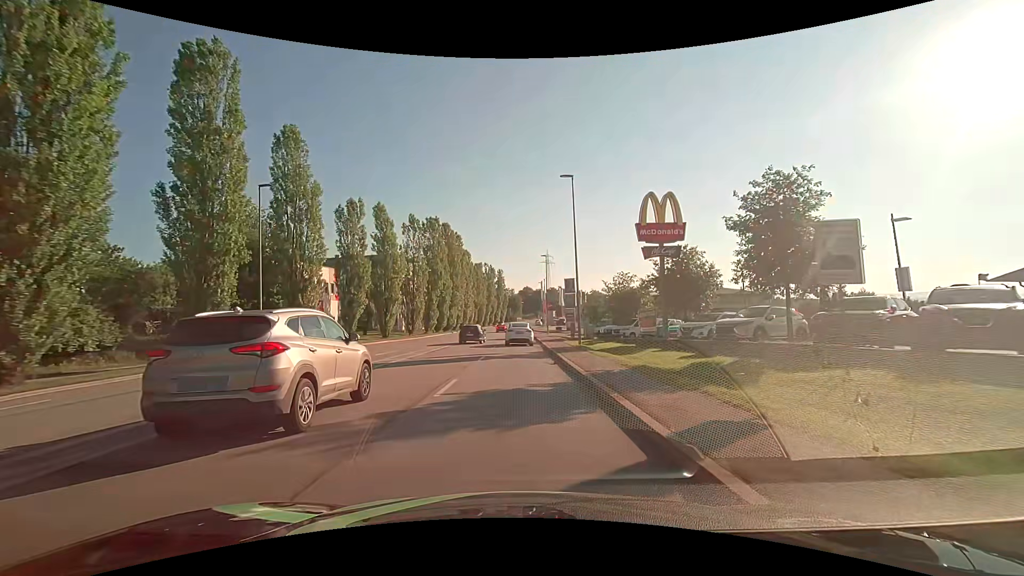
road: tertiary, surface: asphalt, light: Day
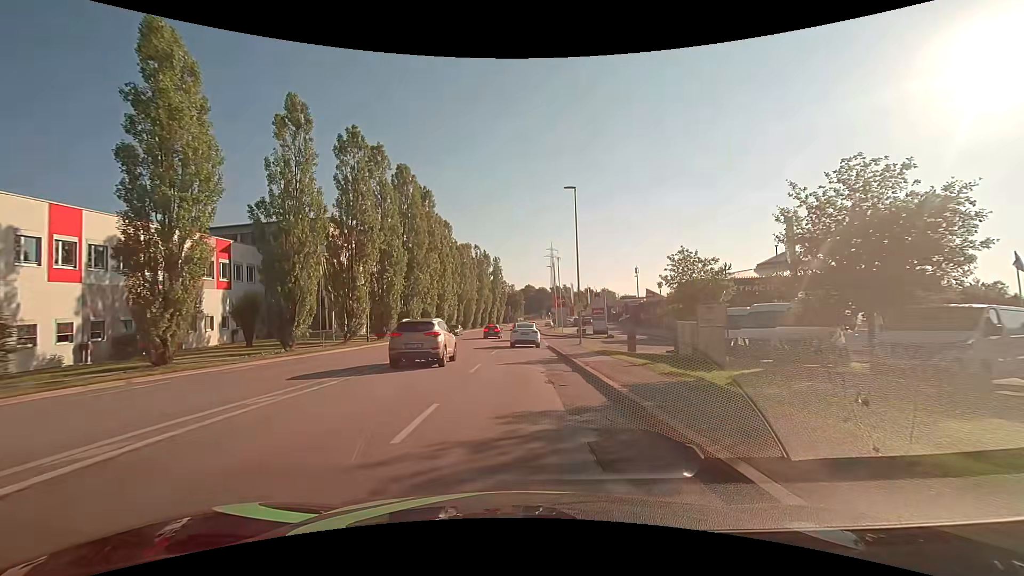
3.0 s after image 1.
(-0.3, +32.3) m; 0°
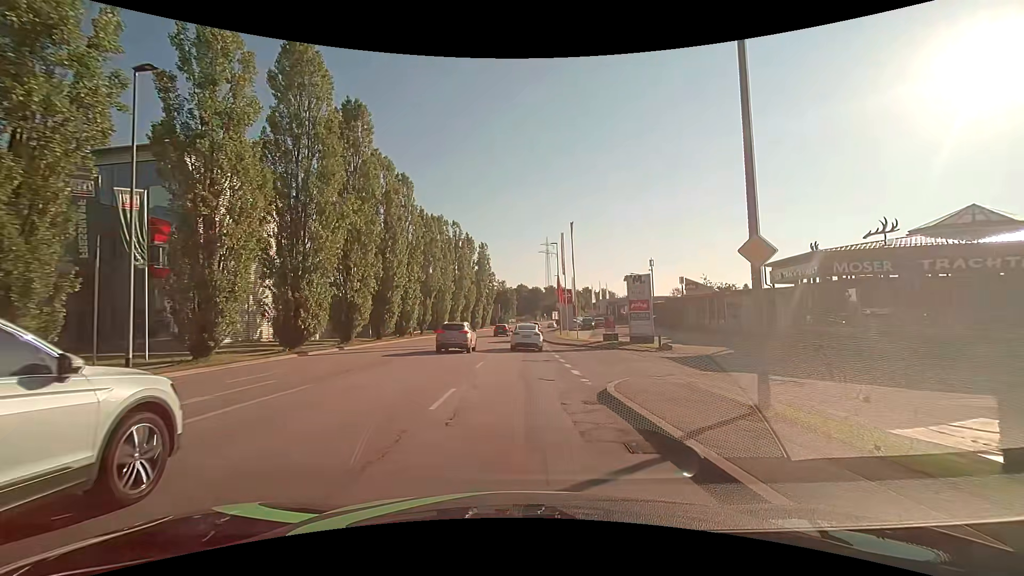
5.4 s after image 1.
(-0.1, +24.3) m; +1°
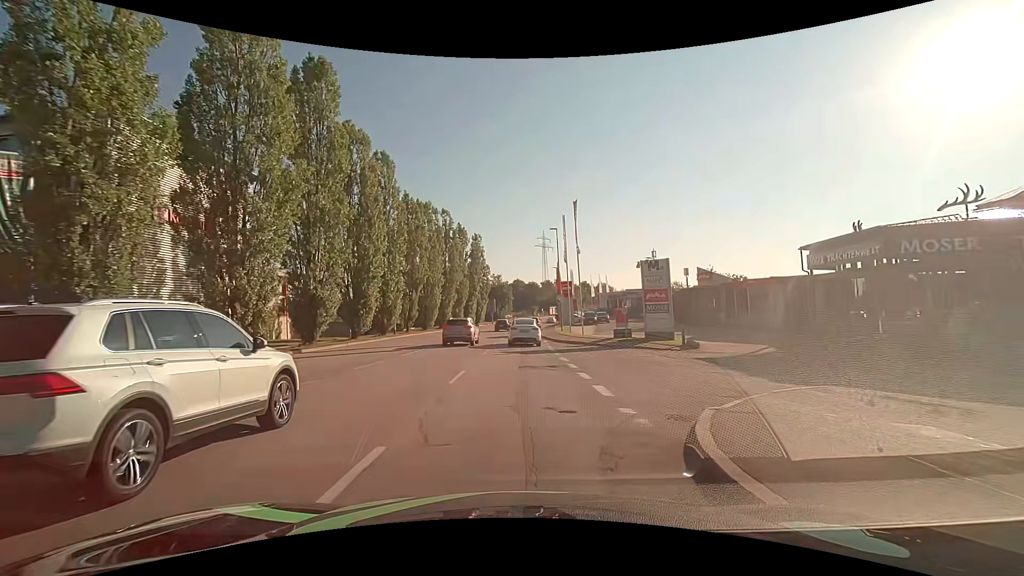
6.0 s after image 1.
(0.0, +5.8) m; 0°
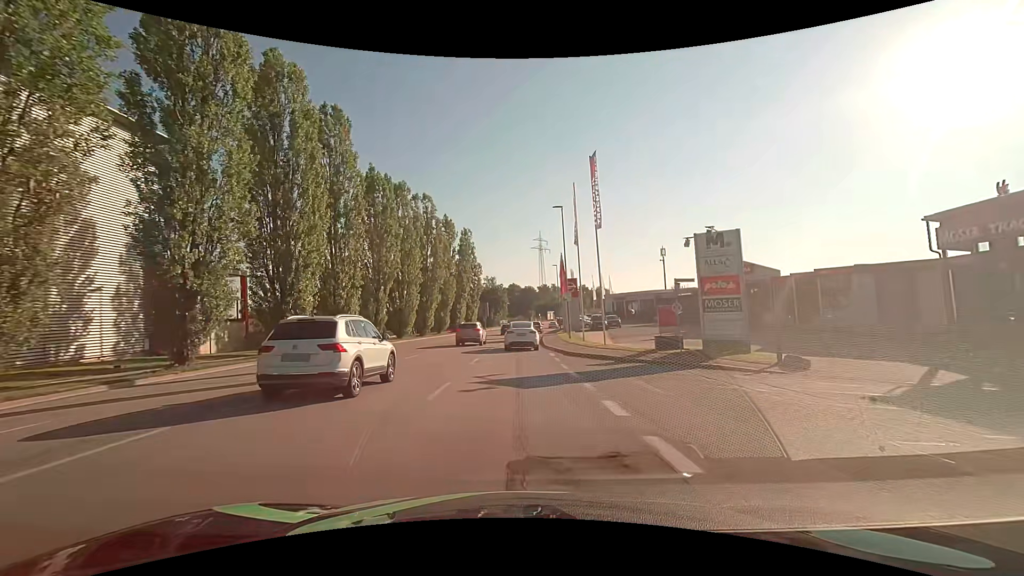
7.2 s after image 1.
(+0.1, +11.1) m; +1°
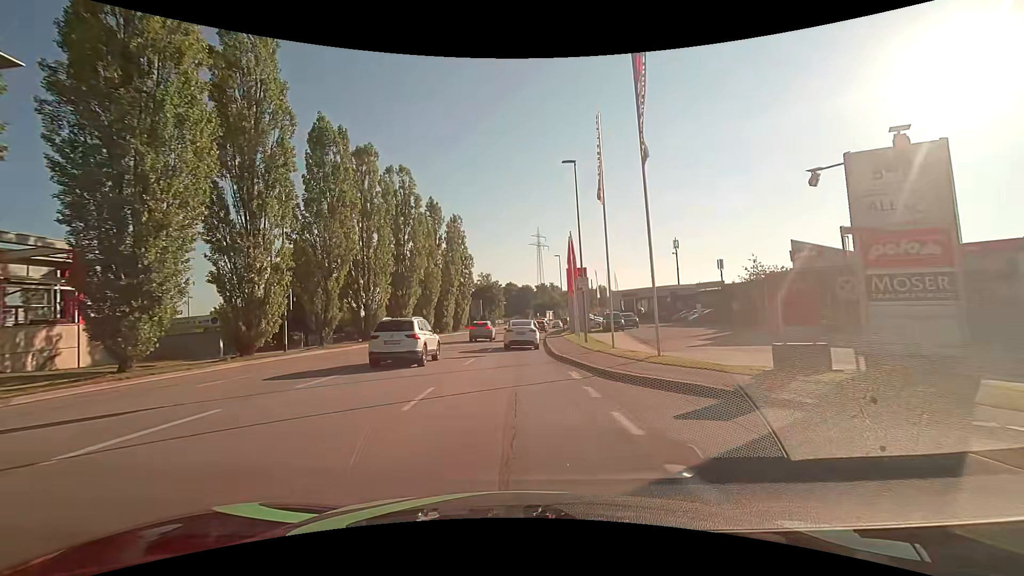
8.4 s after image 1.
(-0.1, +10.6) m; 0°
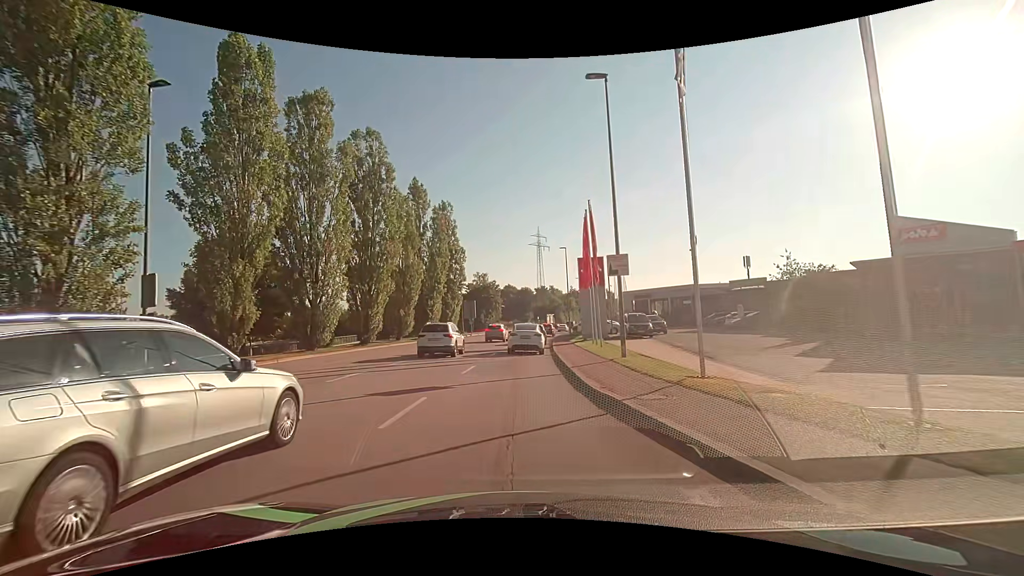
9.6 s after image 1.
(0.0, +10.1) m; +1°
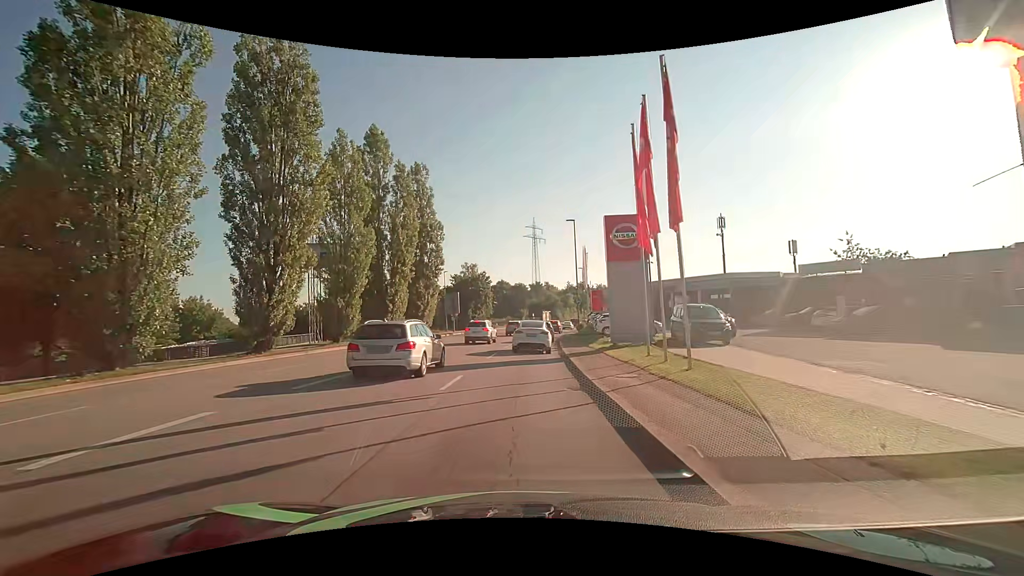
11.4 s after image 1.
(-0.2, +14.1) m; 0°
(0, +10) (0, +20) (+1, +30) (+2, +40) (+3, +50) (+4, +60) (+5, +70) (+7, +80) (+9, +89) (+10, +99) m
